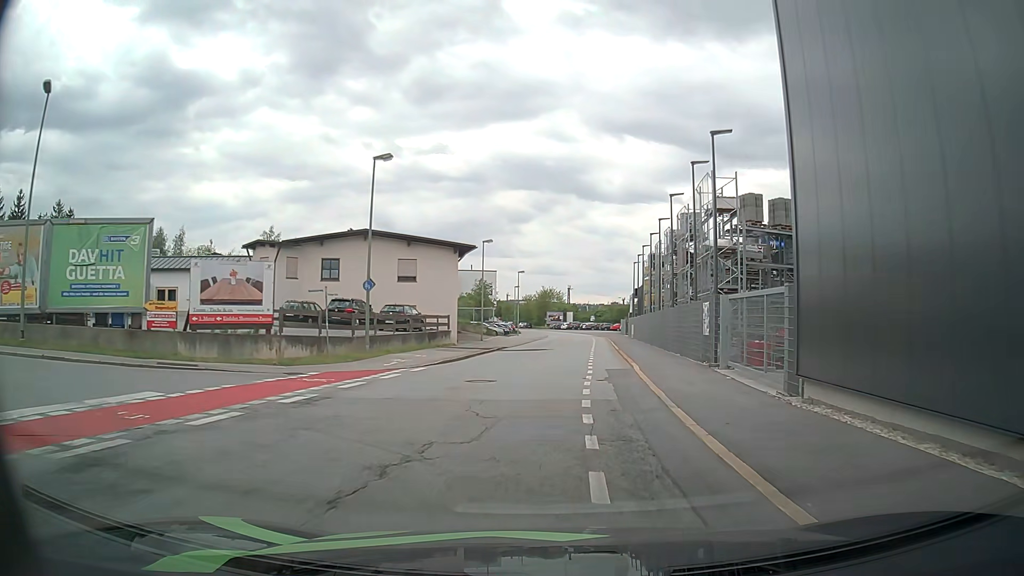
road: residential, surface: asphalt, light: Day
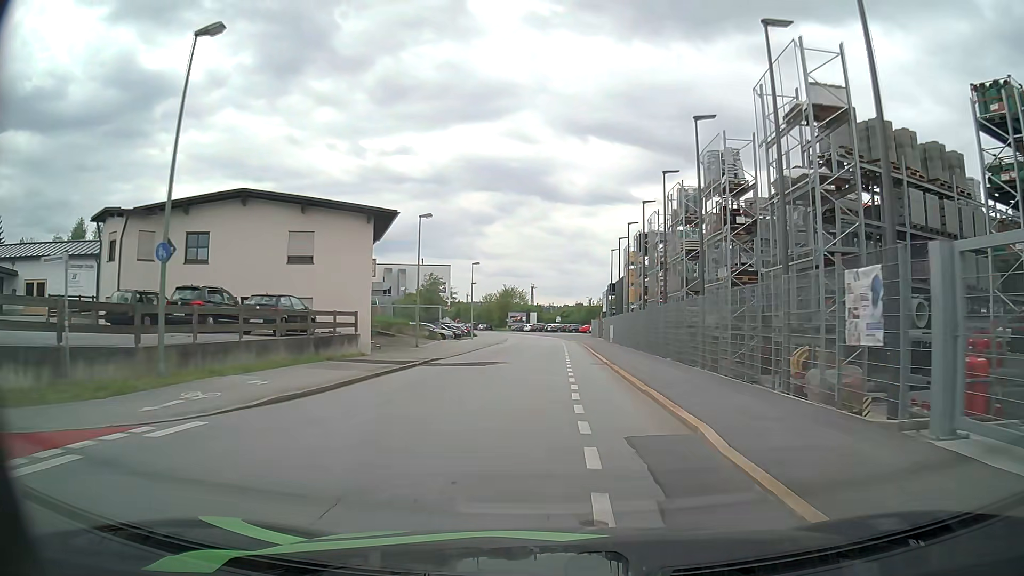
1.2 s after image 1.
(-0.3, +13.1) m; -1°
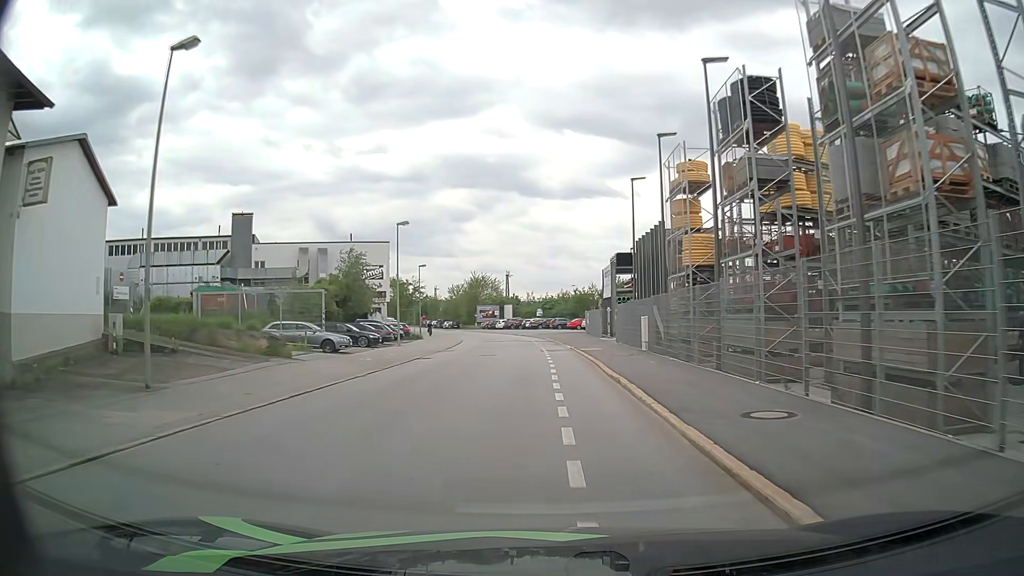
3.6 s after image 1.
(+0.8, +27.2) m; +3°
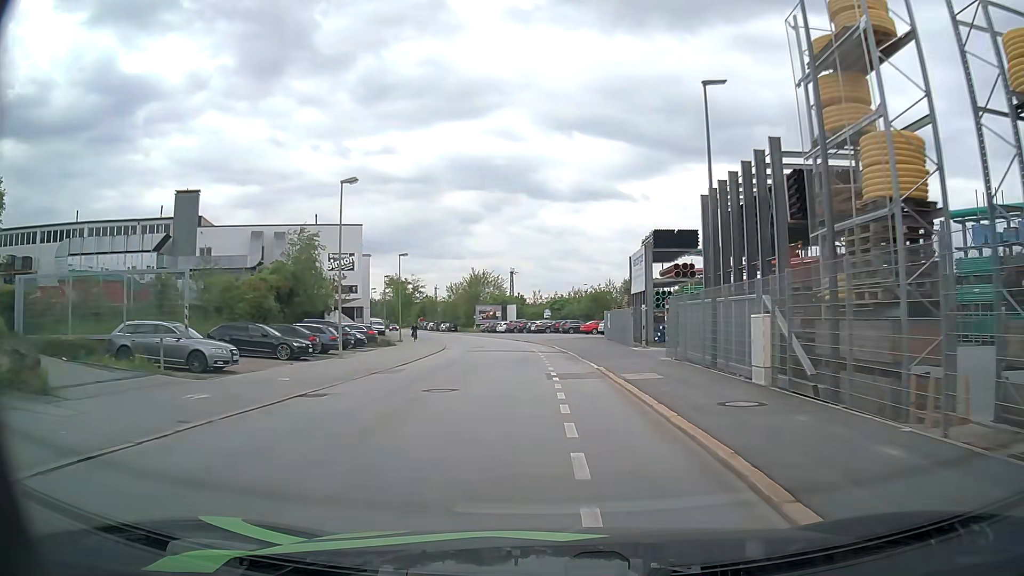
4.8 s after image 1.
(-0.2, +14.0) m; -1°
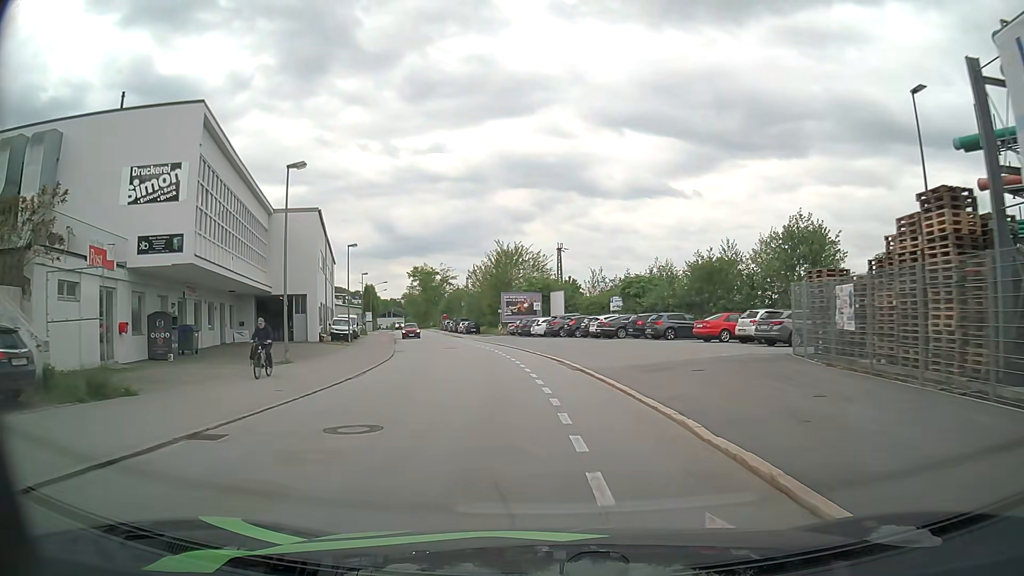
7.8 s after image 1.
(-0.9, +35.2) m; -4°
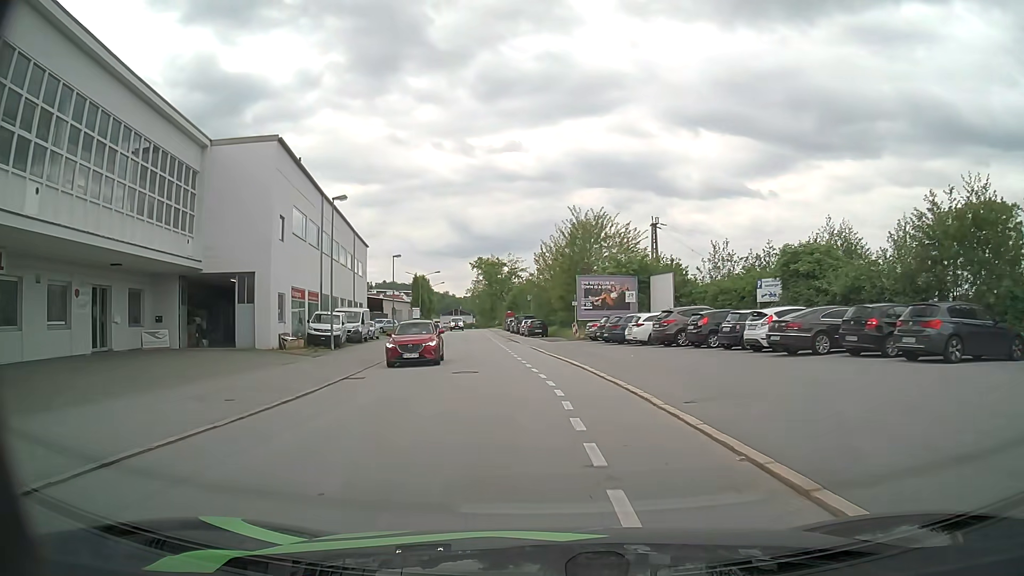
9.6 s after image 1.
(-1.2, +20.9) m; -7°
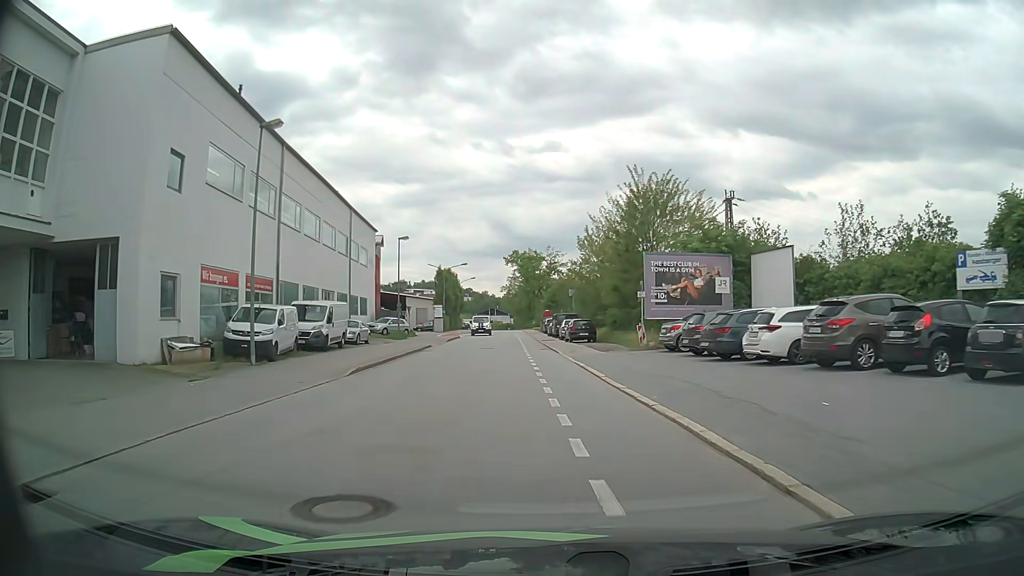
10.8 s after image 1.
(-0.4, +13.9) m; -3°
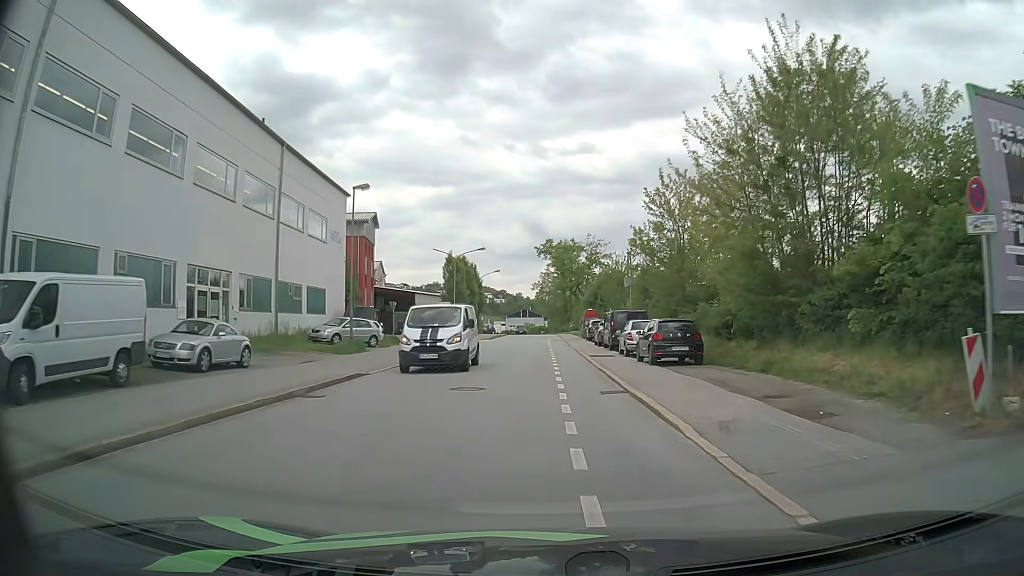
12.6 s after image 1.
(-0.7, +20.7) m; -3°
(0, +10) (0, +20) (0, +30) (0, +40) (0, +50) (0, +60) (0, +70) (0, +80) (0, +90) (-1, +100) m
